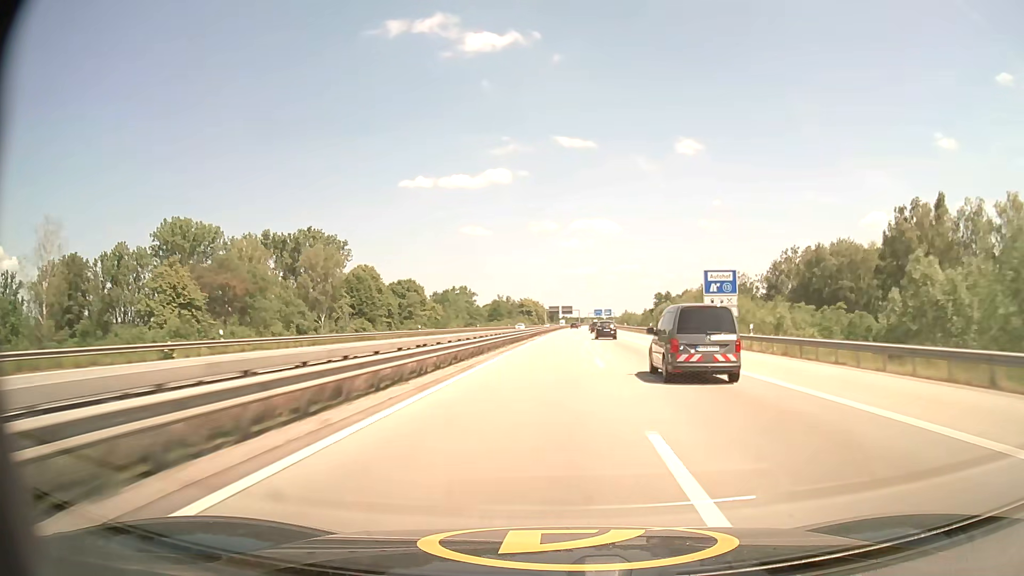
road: motorway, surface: asphalt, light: Day
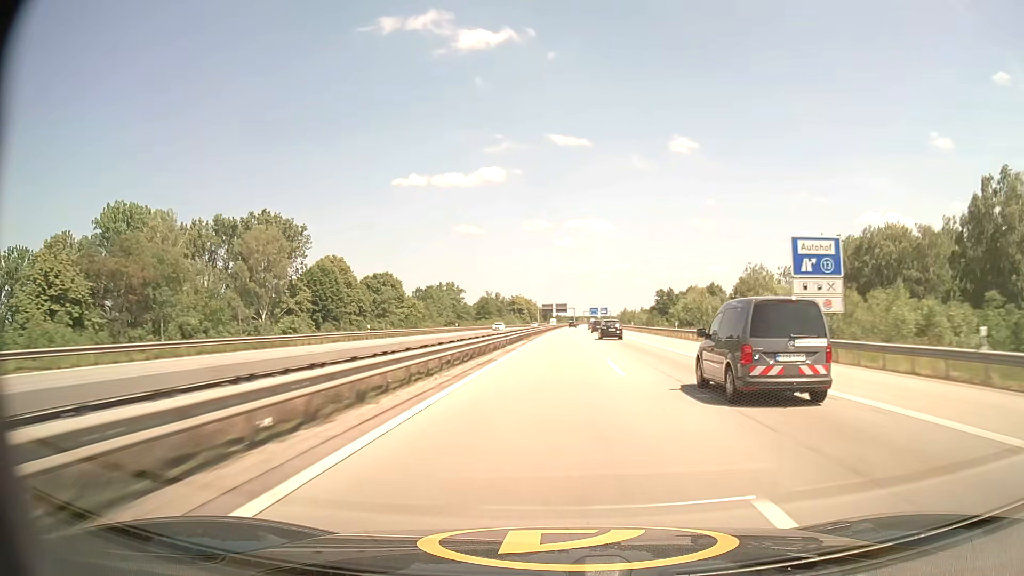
(+0.1, +21.4) m; 0°
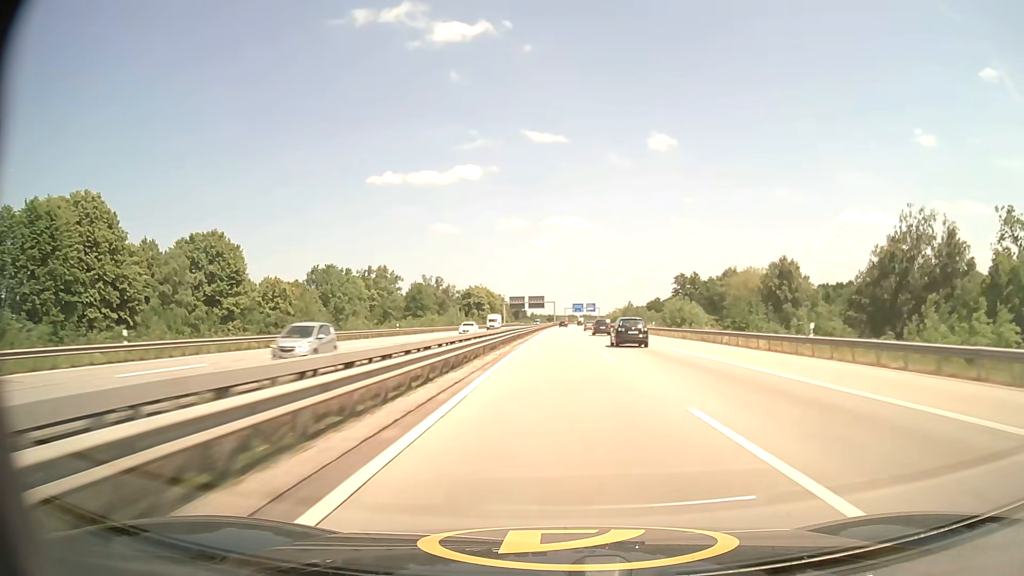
(+1.8, +85.0) m; +2°
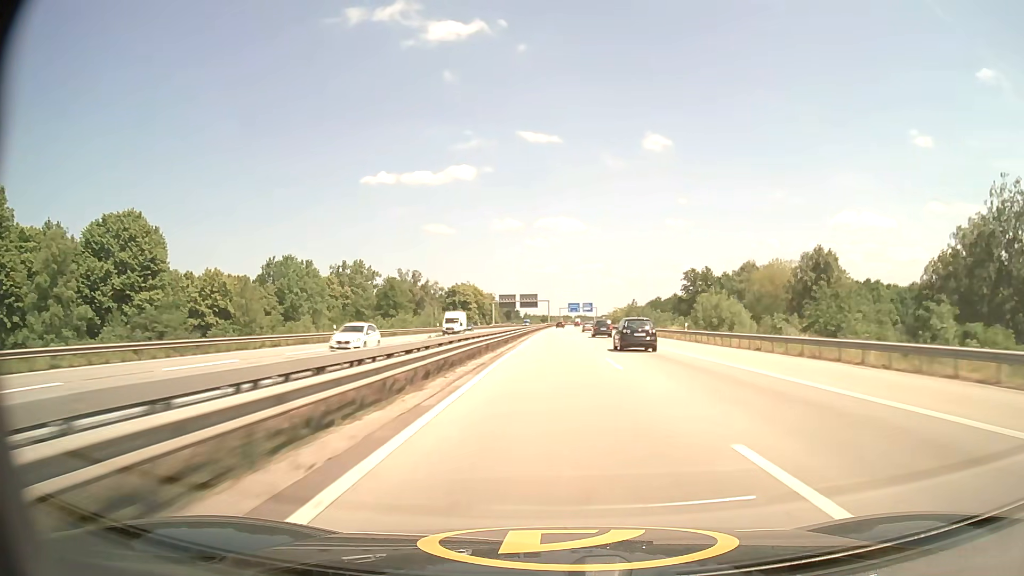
(+0.1, +21.1) m; 0°
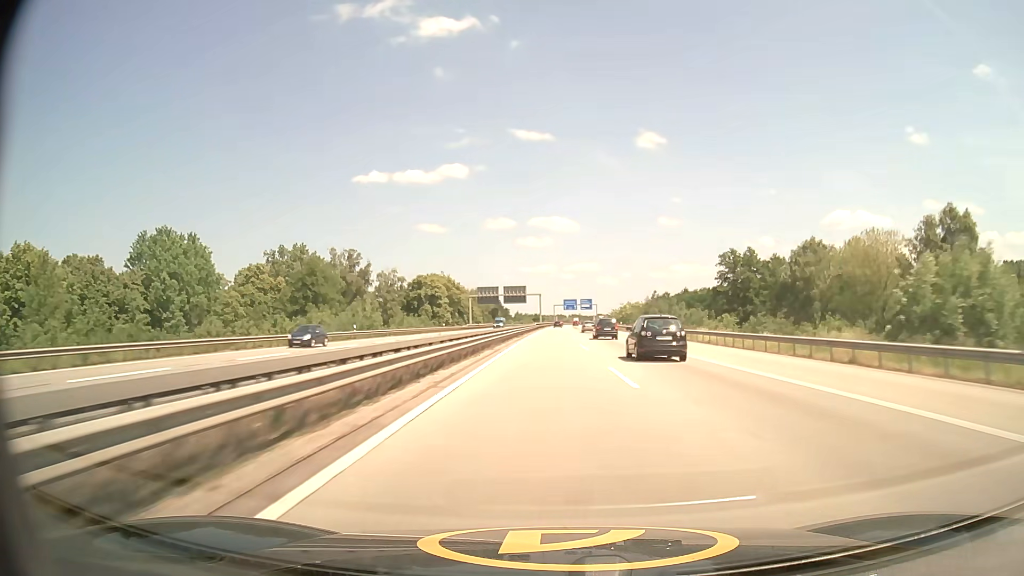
(+0.3, +41.8) m; +1°
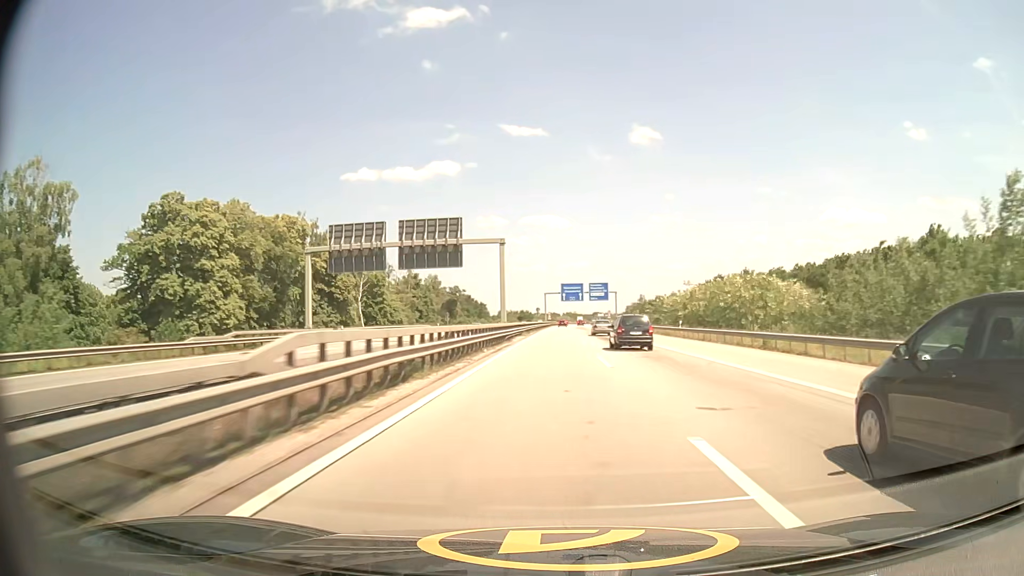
(+0.6, +102.2) m; +1°
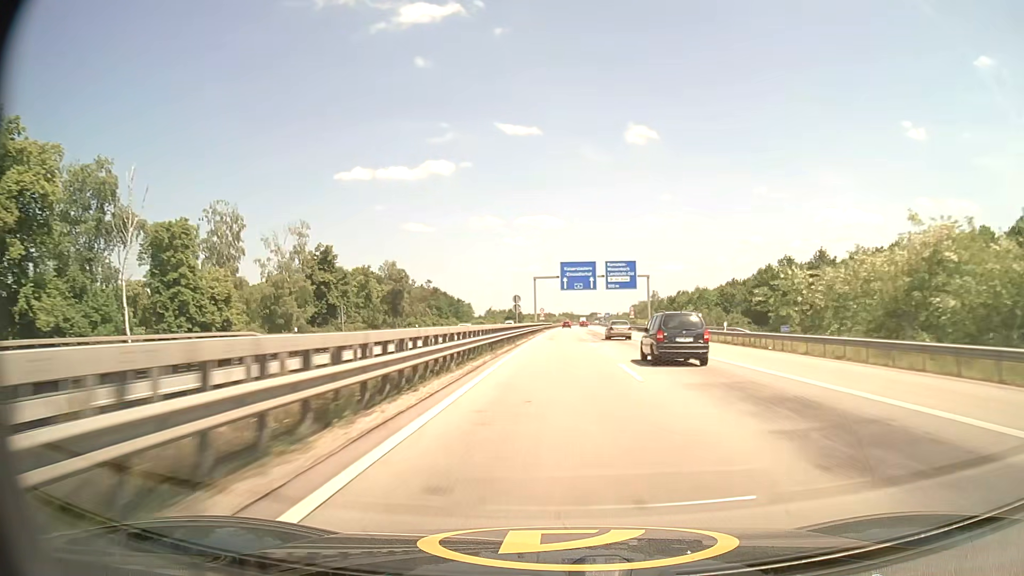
(+0.2, +58.7) m; +1°
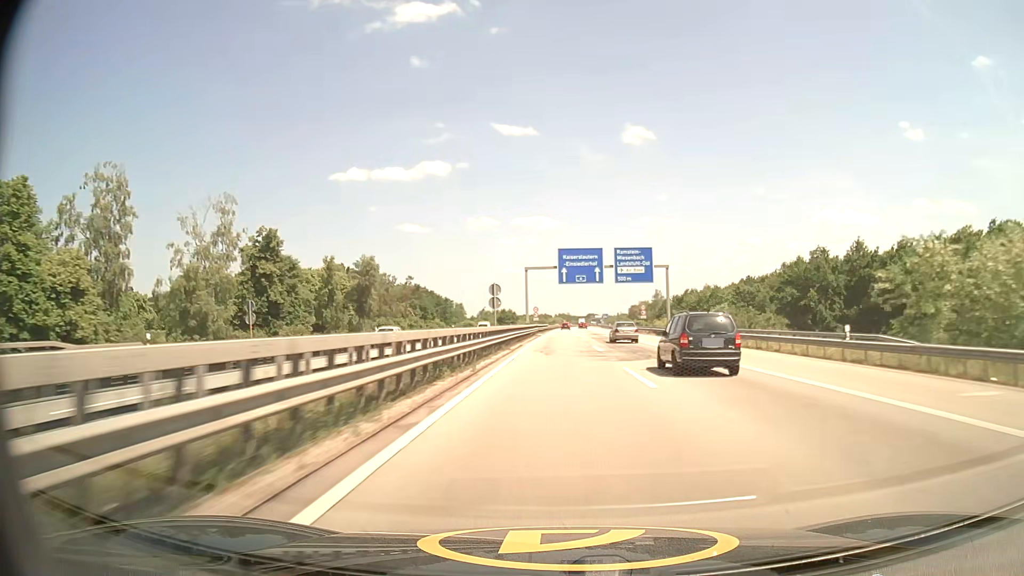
(0.0, +19.2) m; 0°
(0, +10) (0, +20) (0, +30) (0, +40) (0, +50) (+1, +60) (+1, +70) (+1, +80) (+1, +90) (+2, +100) m
